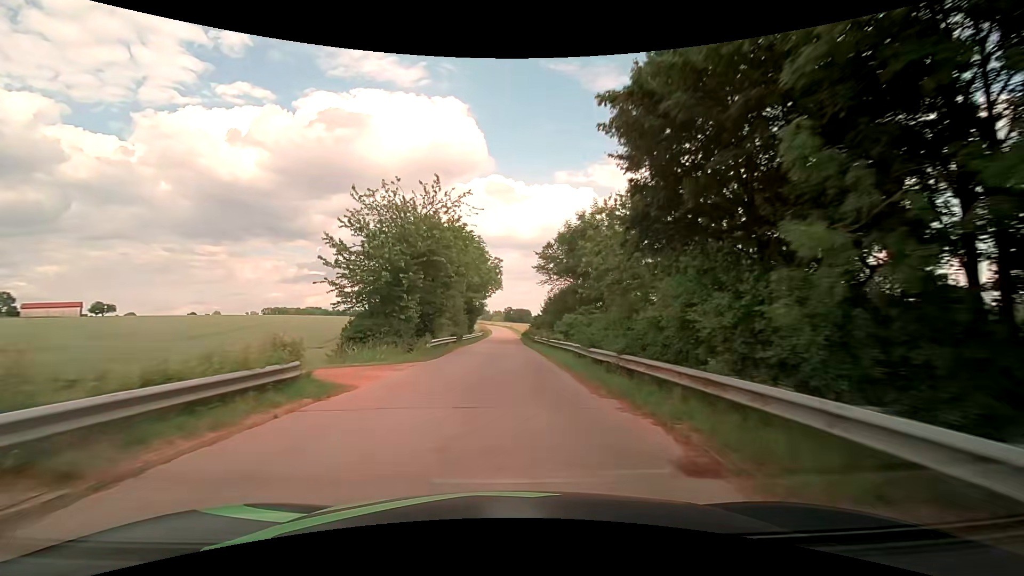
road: unclassified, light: Day
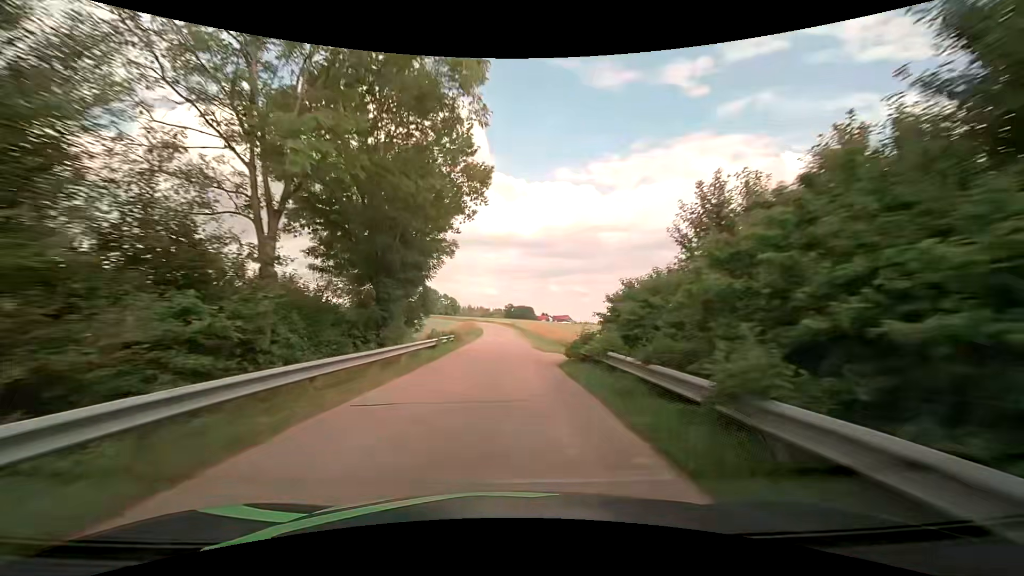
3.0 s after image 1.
(+0.3, +48.1) m; 0°
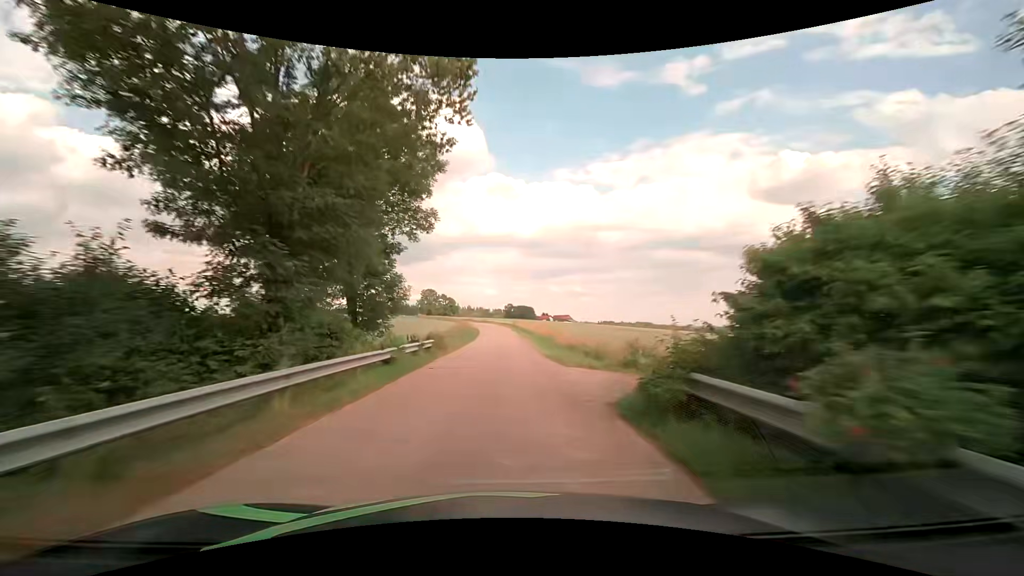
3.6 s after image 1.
(0.0, +9.2) m; 0°
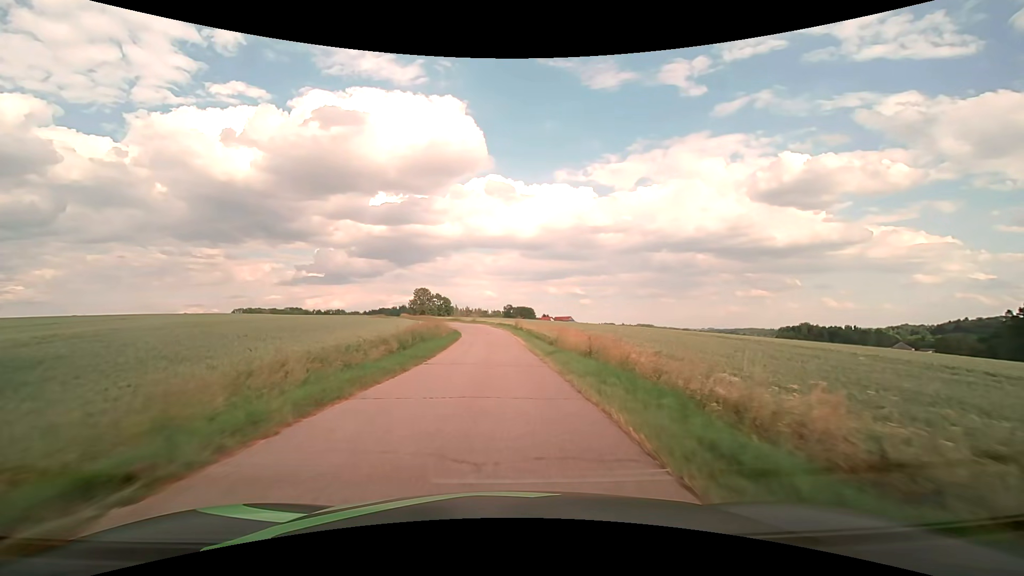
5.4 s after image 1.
(0.0, +26.4) m; 0°
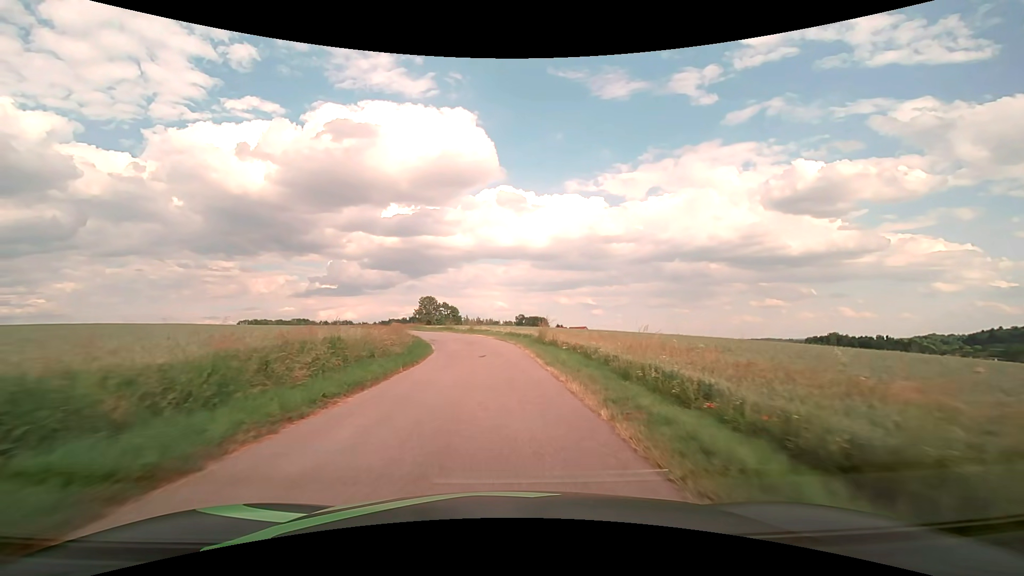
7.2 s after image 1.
(-0.1, +25.6) m; -1°
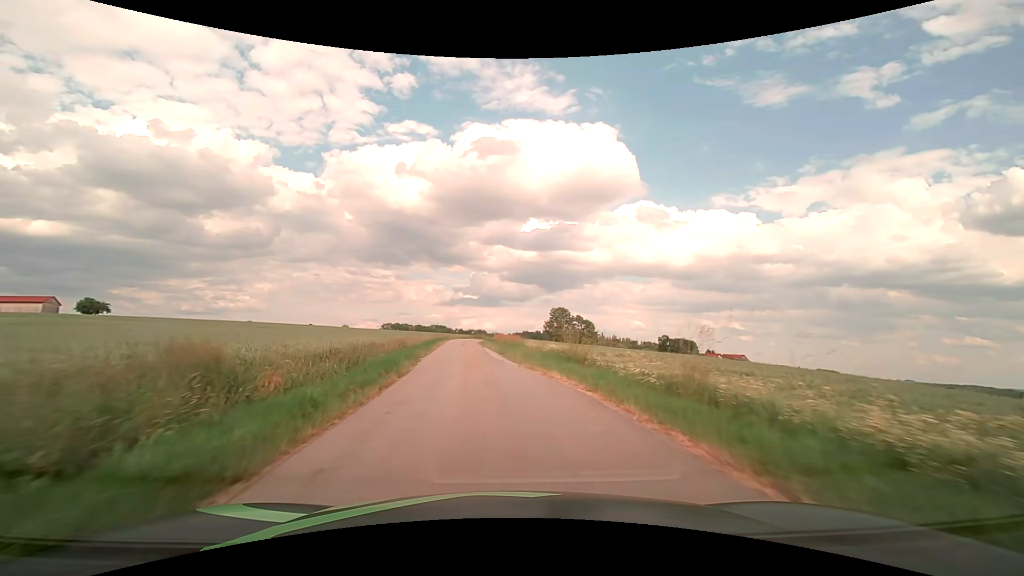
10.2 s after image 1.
(-4.0, +40.6) m; -15°
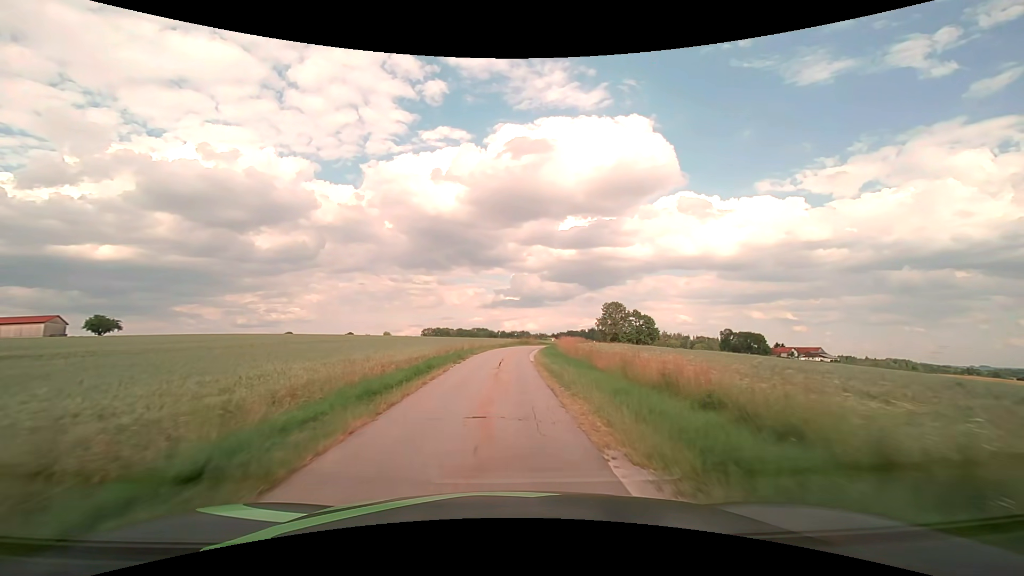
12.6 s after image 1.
(-2.5, +33.2) m; -5°
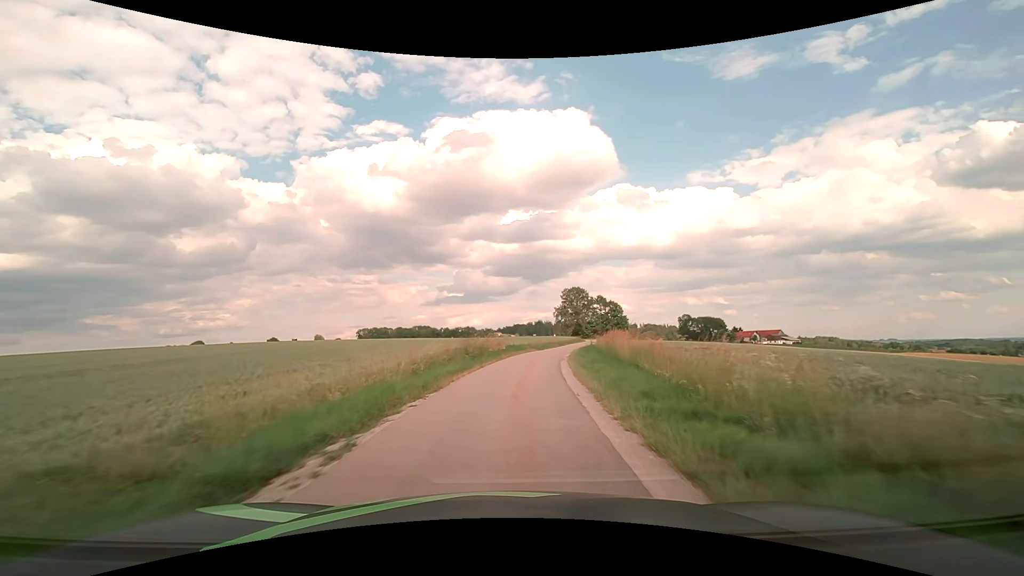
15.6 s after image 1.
(+0.8, +44.3) m; +6°
(0, +10) (+1, +20) (+2, +30) (+3, +40) (+5, +50) (+7, +59) (+9, +69) (+12, +79) (+14, +89) (+16, +98) m
